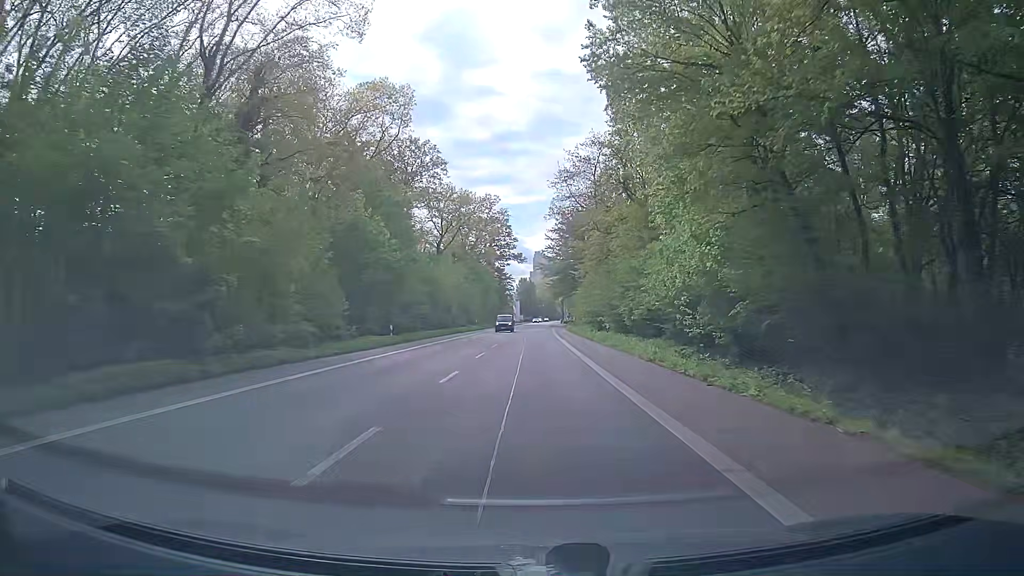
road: secondary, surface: asphalt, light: Day
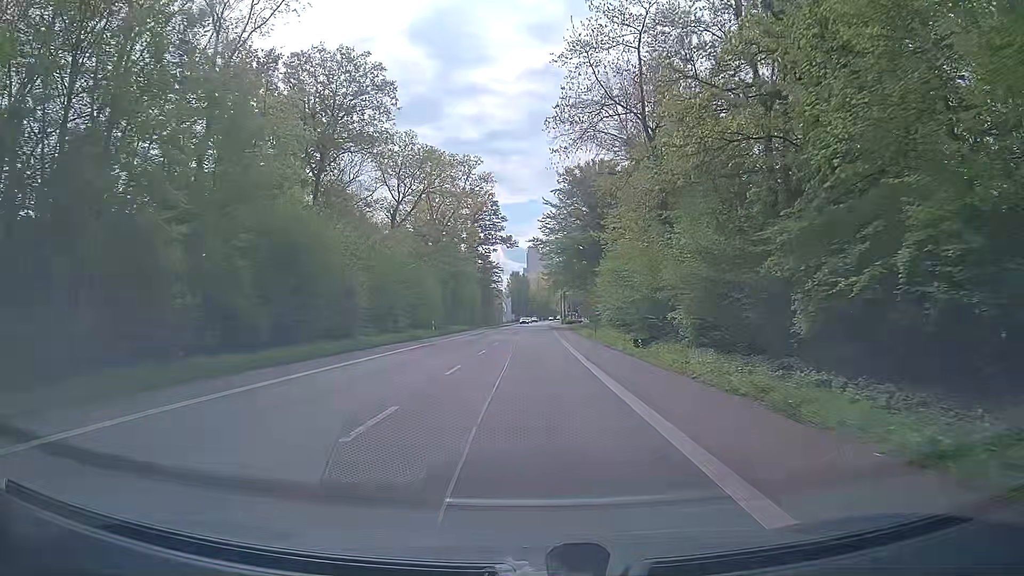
(+0.3, +33.9) m; +1°
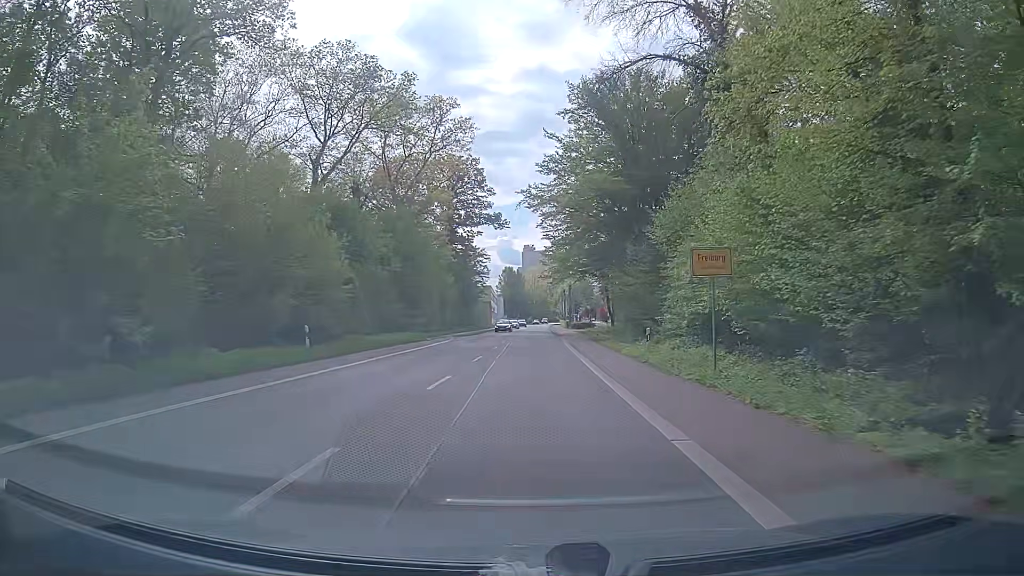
(+0.1, +30.1) m; +1°
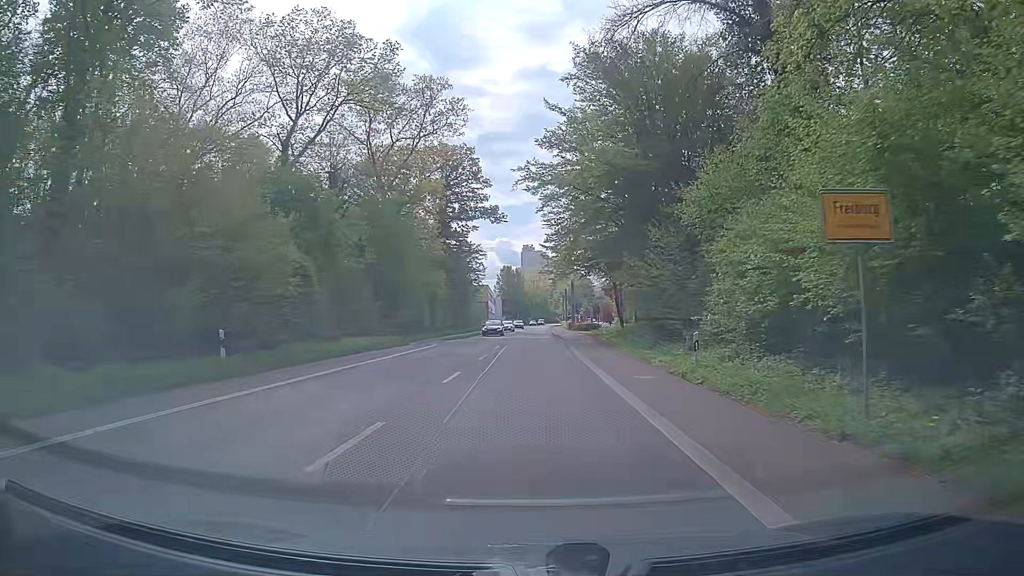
(0.0, +7.1) m; -1°
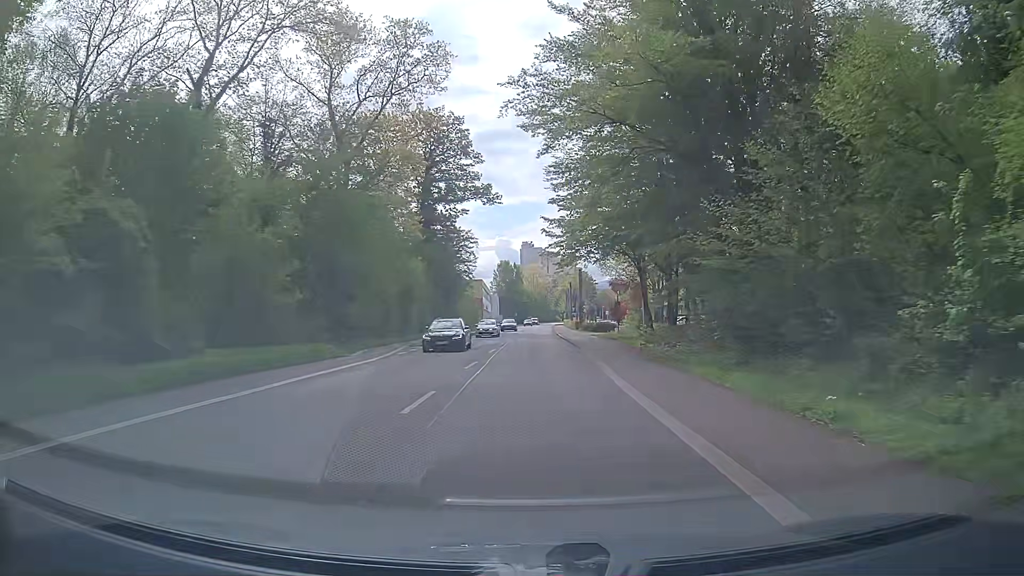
(+0.1, +14.3) m; 0°
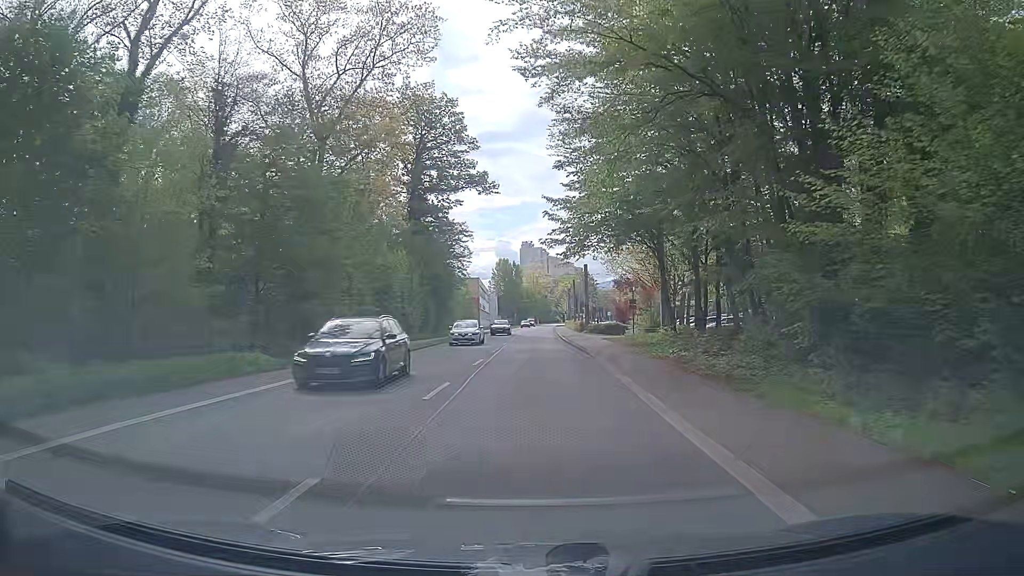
(0.0, +7.2) m; -1°
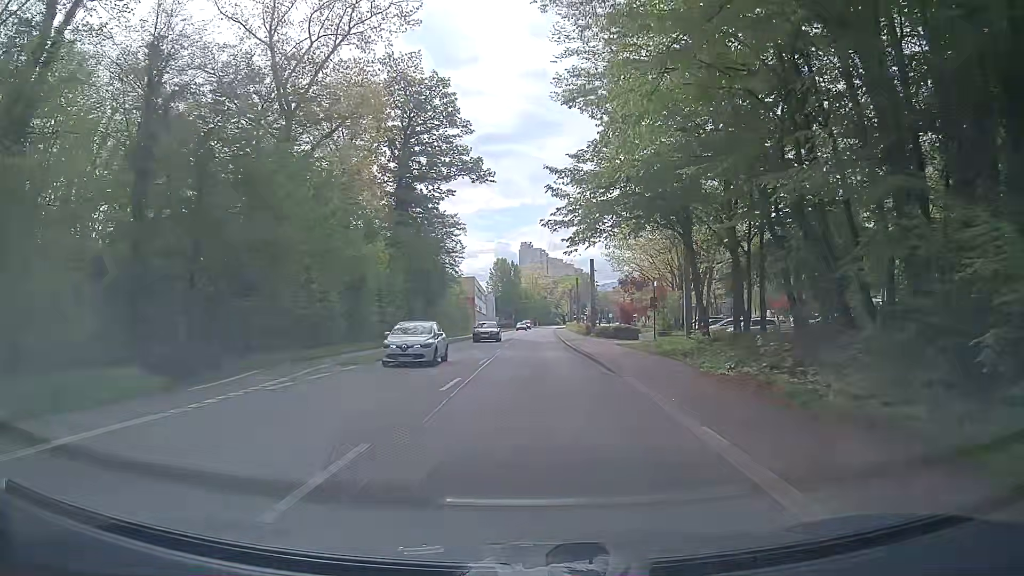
(0.0, +7.2) m; 0°
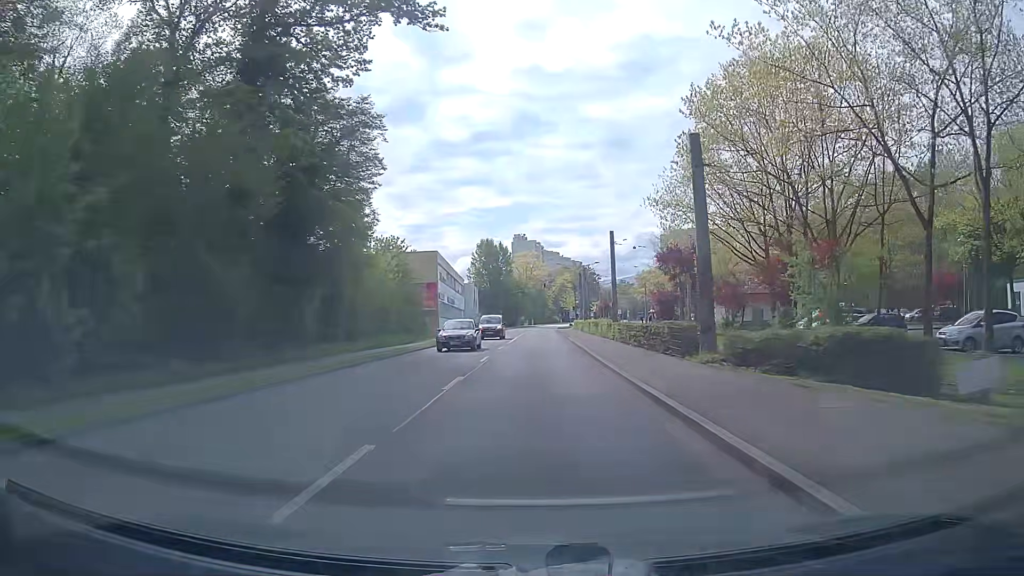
(+0.5, +36.5) m; +1°
(0, +10) (0, +20) (0, +30) (0, +40) (+1, +50) (+1, +60) (+1, +70) (+1, +80) (+2, +90) (+2, +100) m
